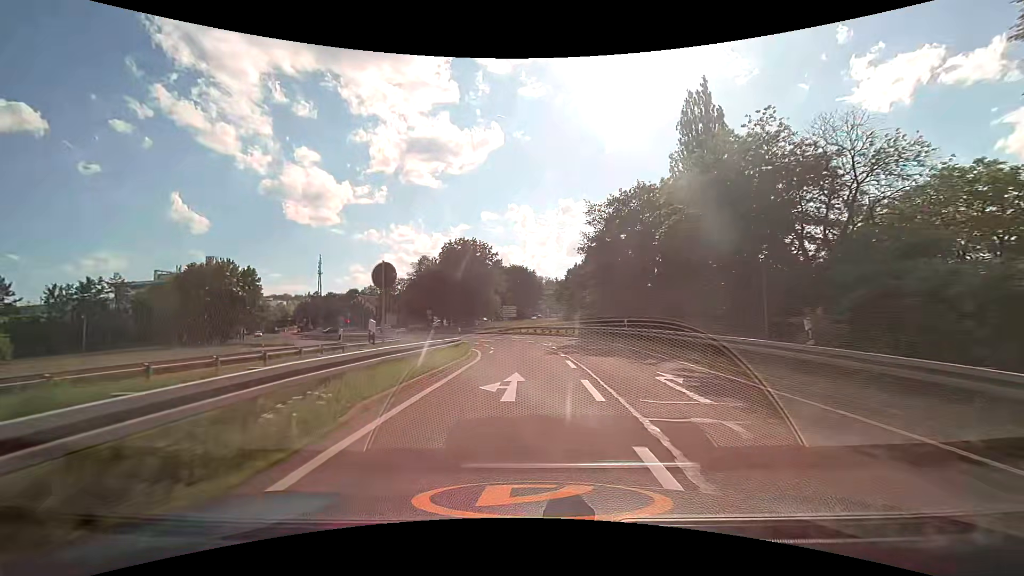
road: motorway_link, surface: asphalt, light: Day
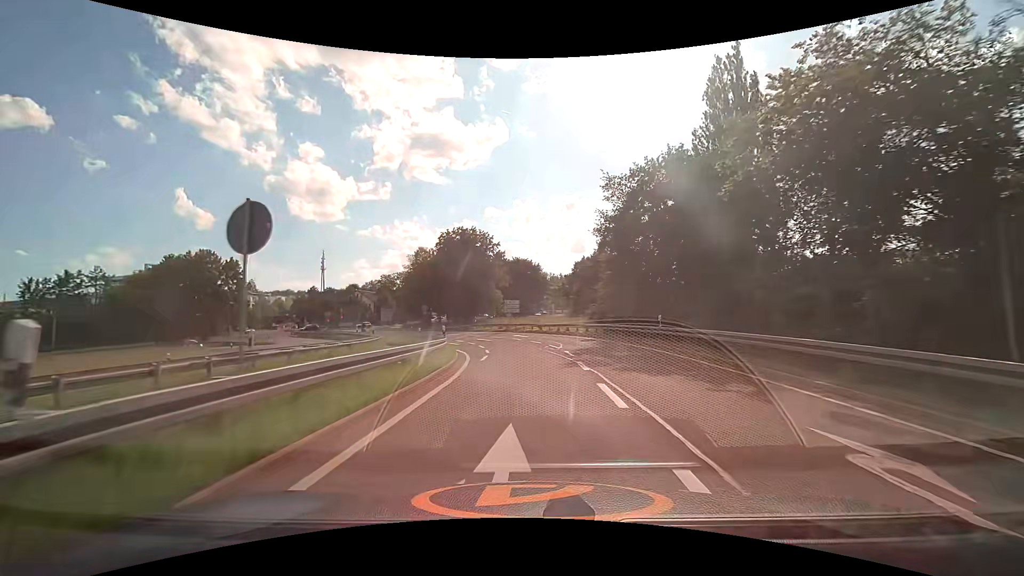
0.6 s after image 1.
(0.0, +6.8) m; 0°
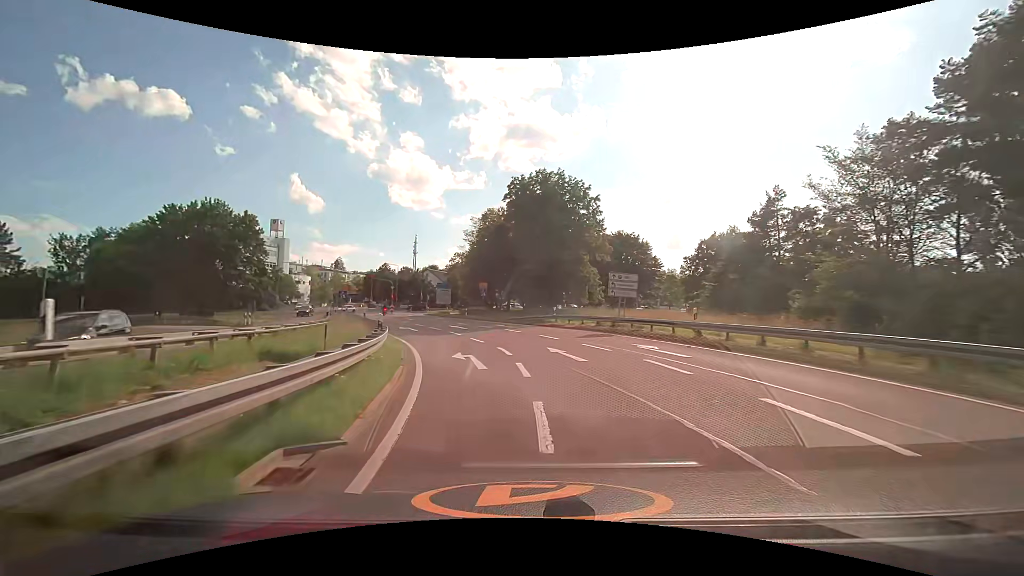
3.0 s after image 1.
(-1.7, +25.4) m; -10°
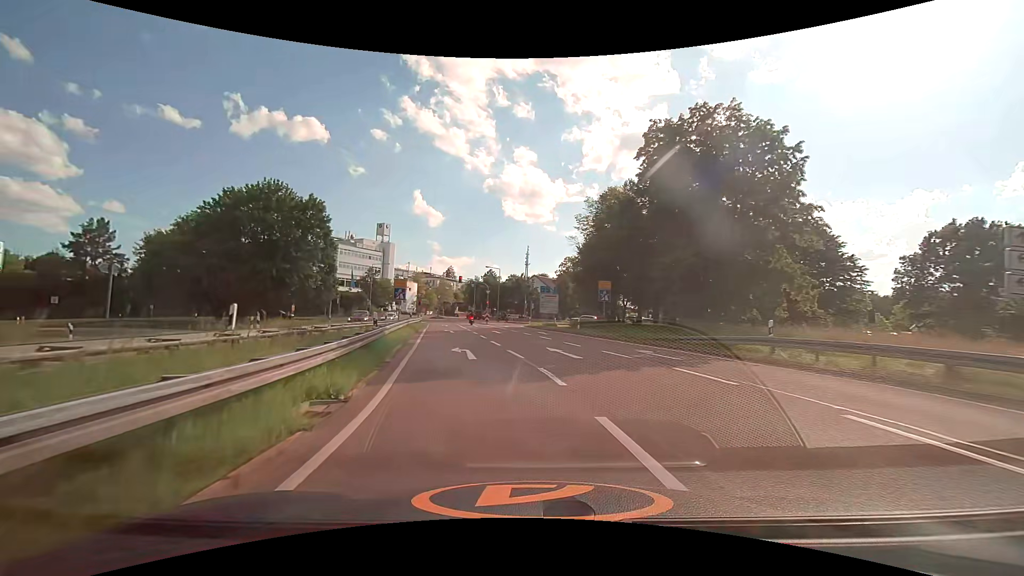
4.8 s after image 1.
(-1.8, +17.4) m; -13°
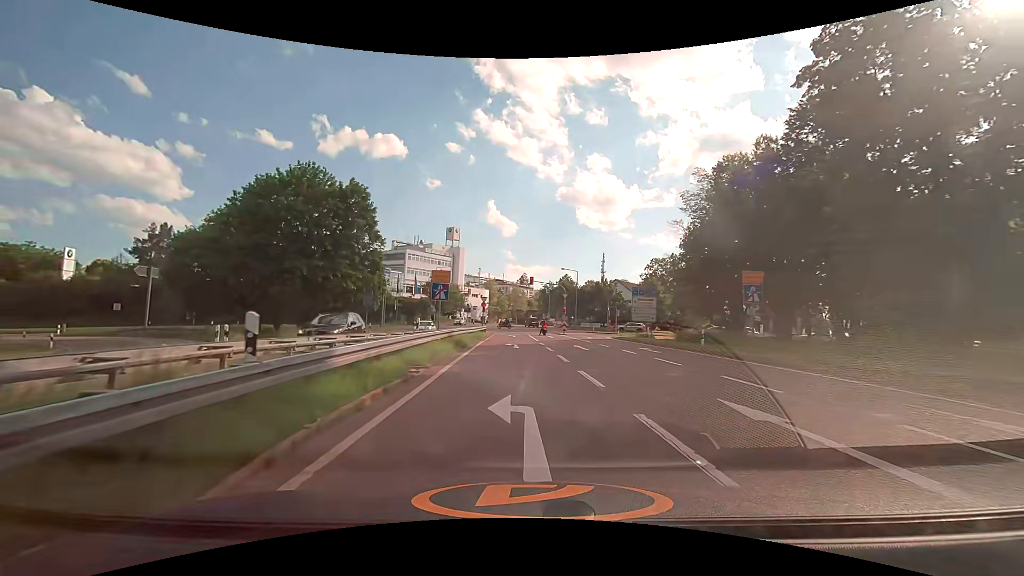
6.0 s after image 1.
(-0.8, +11.3) m; -8°
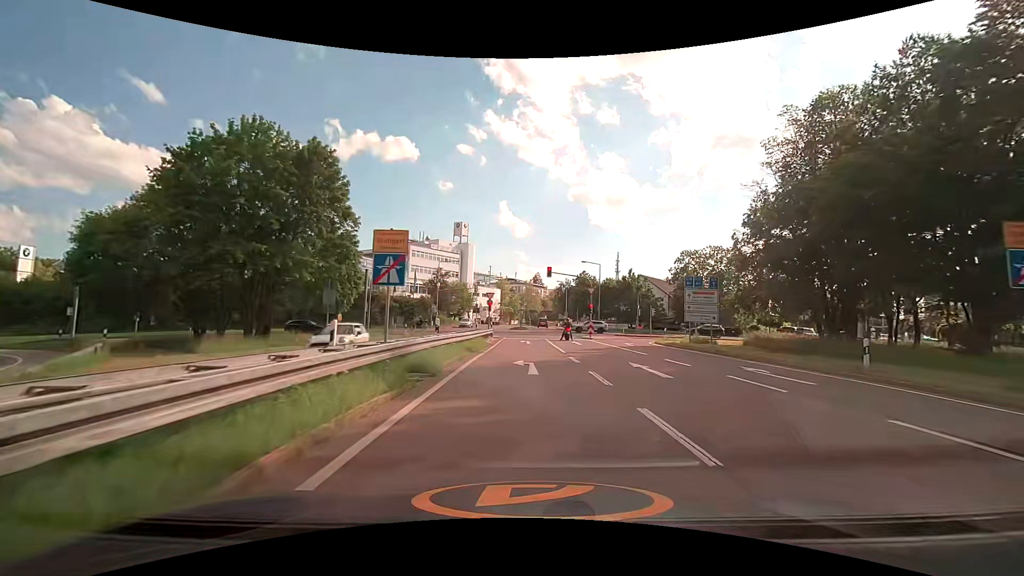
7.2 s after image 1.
(-0.3, +11.3) m; -2°
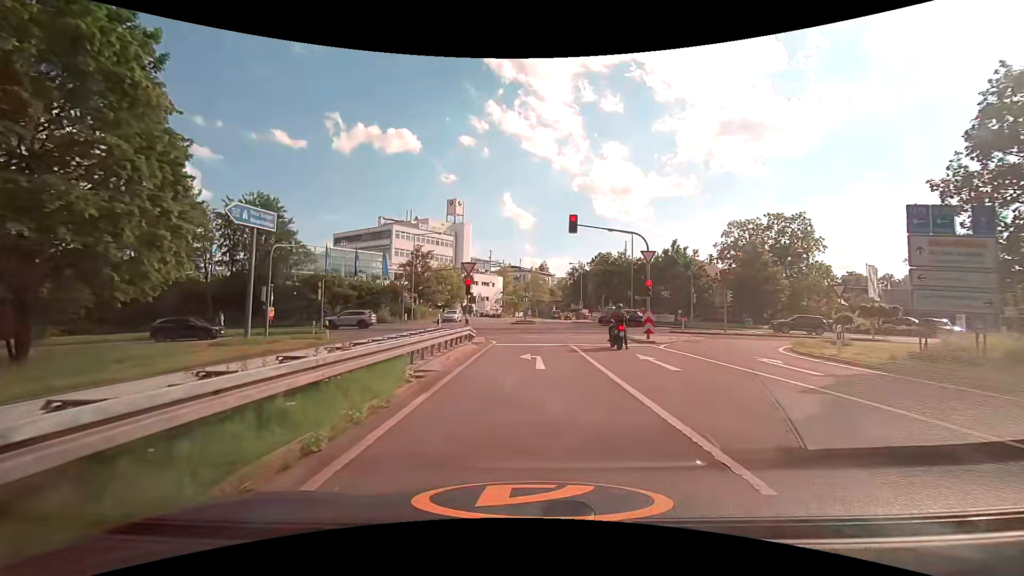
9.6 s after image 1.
(-0.1, +19.7) m; 0°
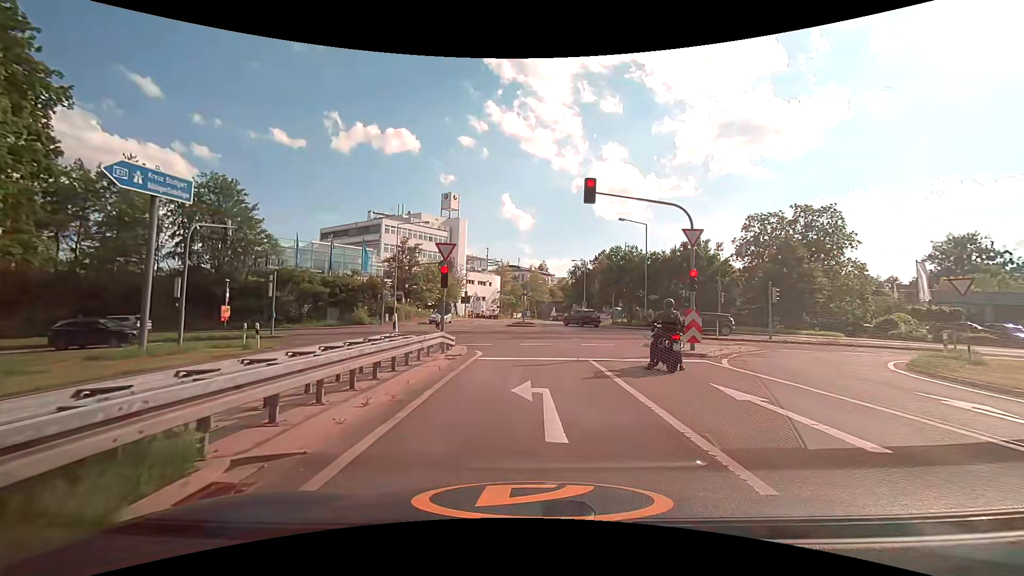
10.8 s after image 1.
(0.0, +6.8) m; +1°
